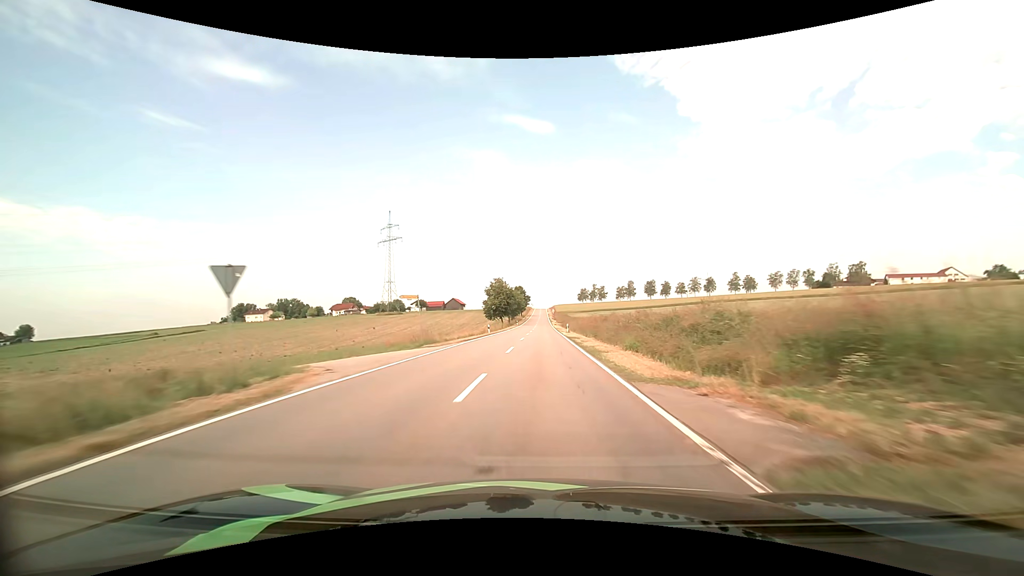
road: tertiary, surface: asphalt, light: Day
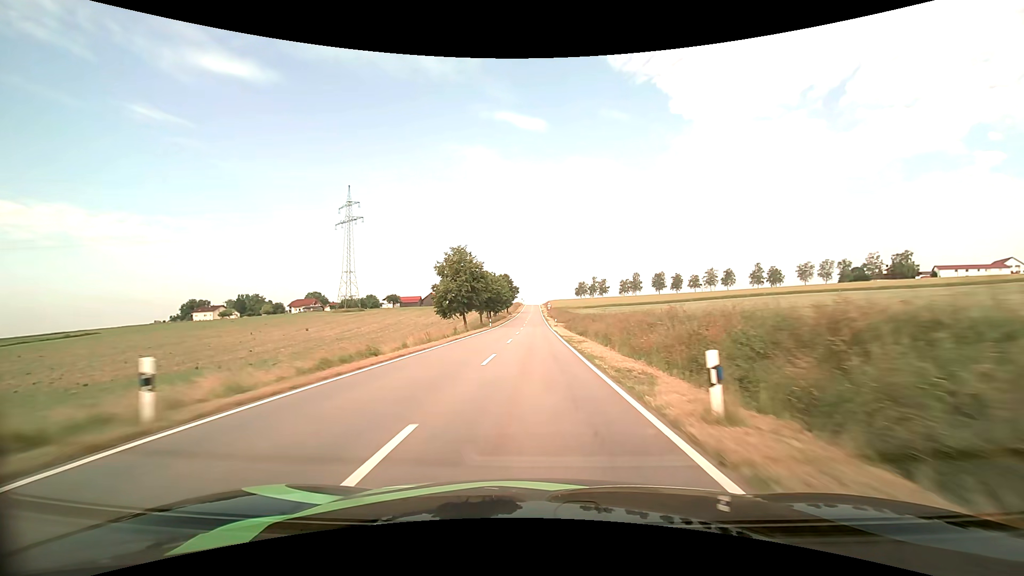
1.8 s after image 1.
(+0.5, +42.7) m; +1°
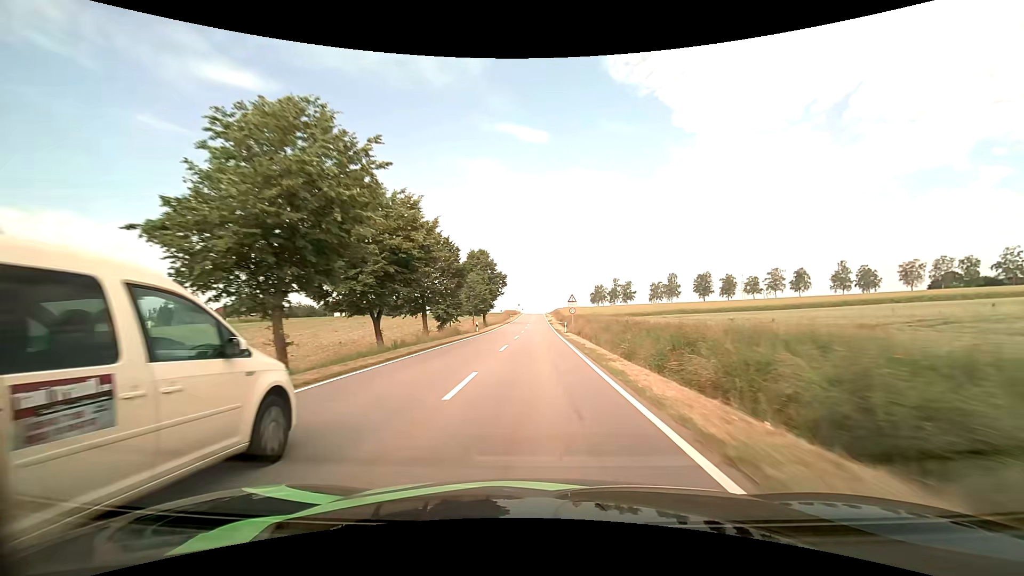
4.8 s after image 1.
(-0.4, +68.2) m; 0°
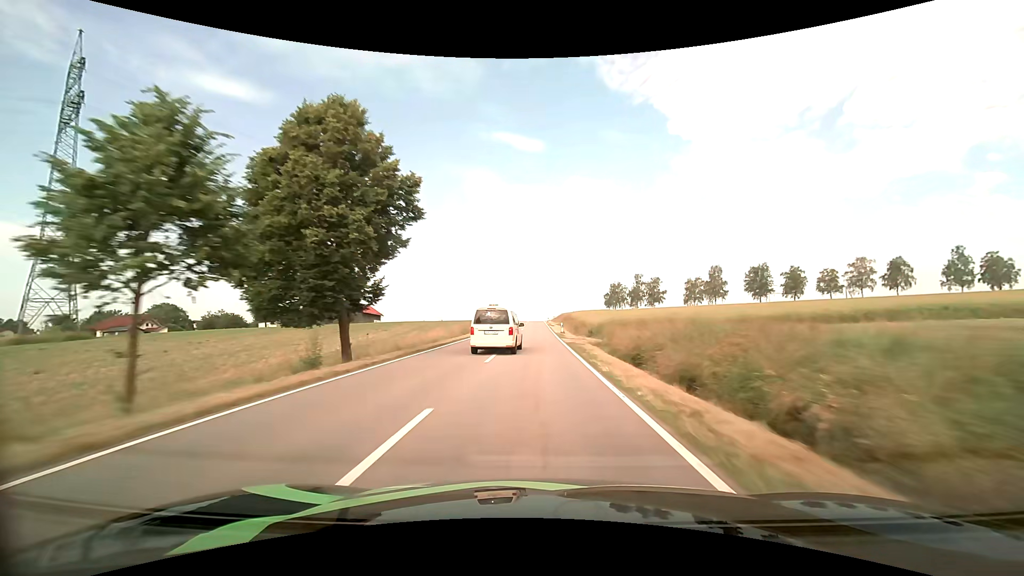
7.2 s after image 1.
(+0.1, +54.1) m; 0°
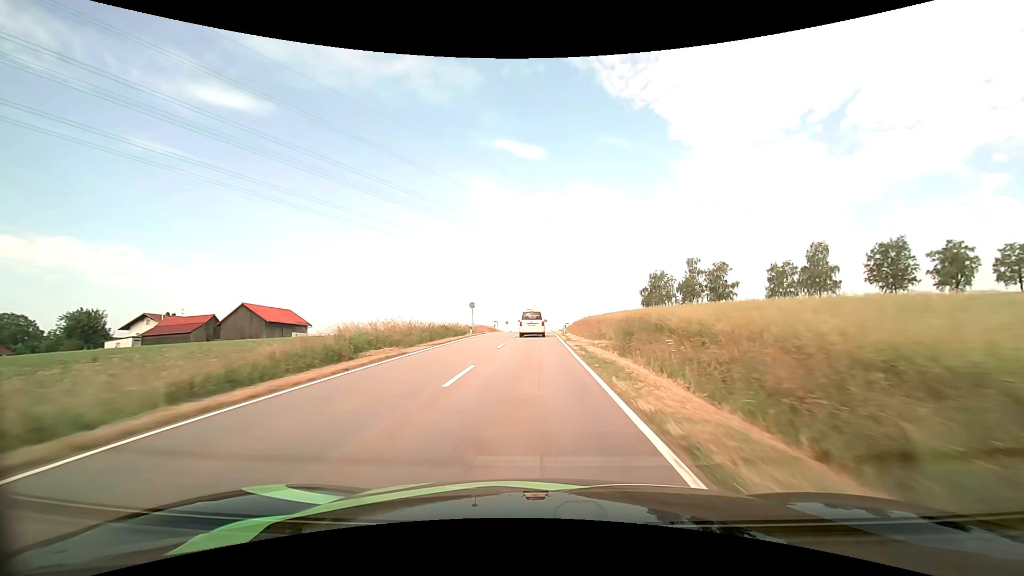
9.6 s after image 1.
(+0.1, +55.5) m; 0°
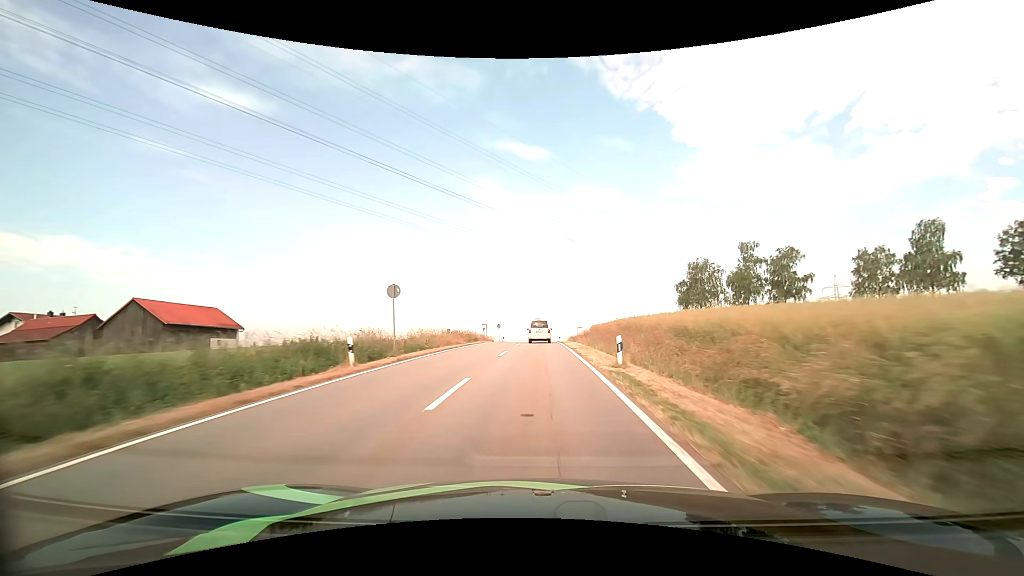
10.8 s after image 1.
(-0.1, +27.1) m; 0°
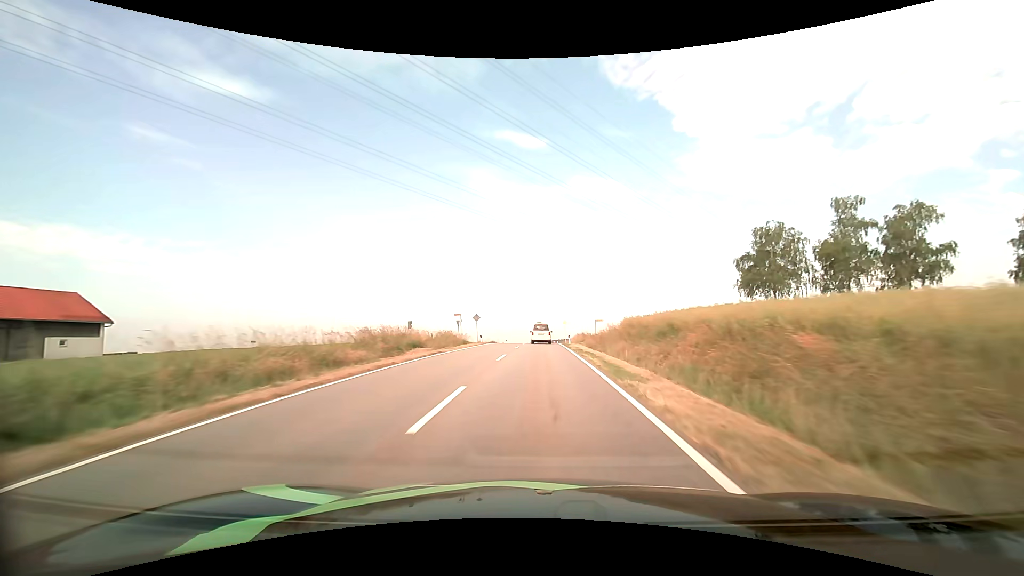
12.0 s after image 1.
(0.0, +26.3) m; 0°
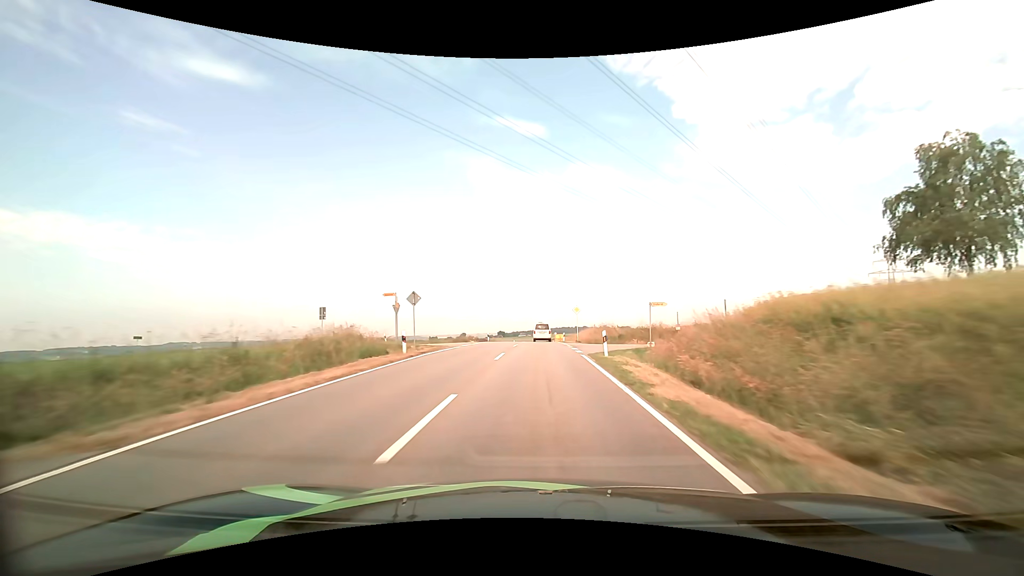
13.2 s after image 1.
(+0.1, +25.6) m; 0°
(0, +10) (0, +20) (0, +30) (0, +40) (0, +50) (0, +60) (0, +70) (0, +80) (0, +90) (+1, +100) m
